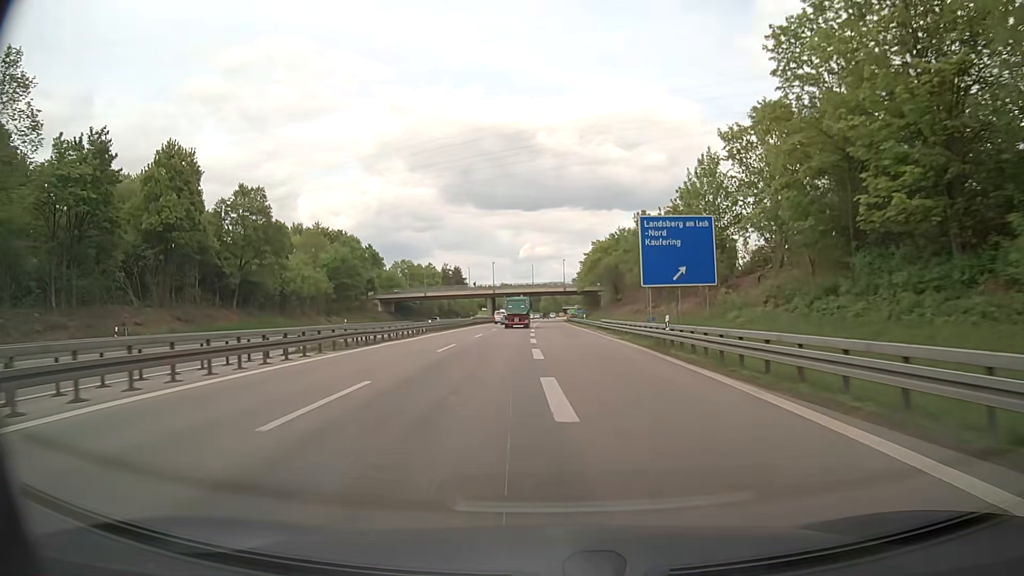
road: motorway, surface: asphalt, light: Day
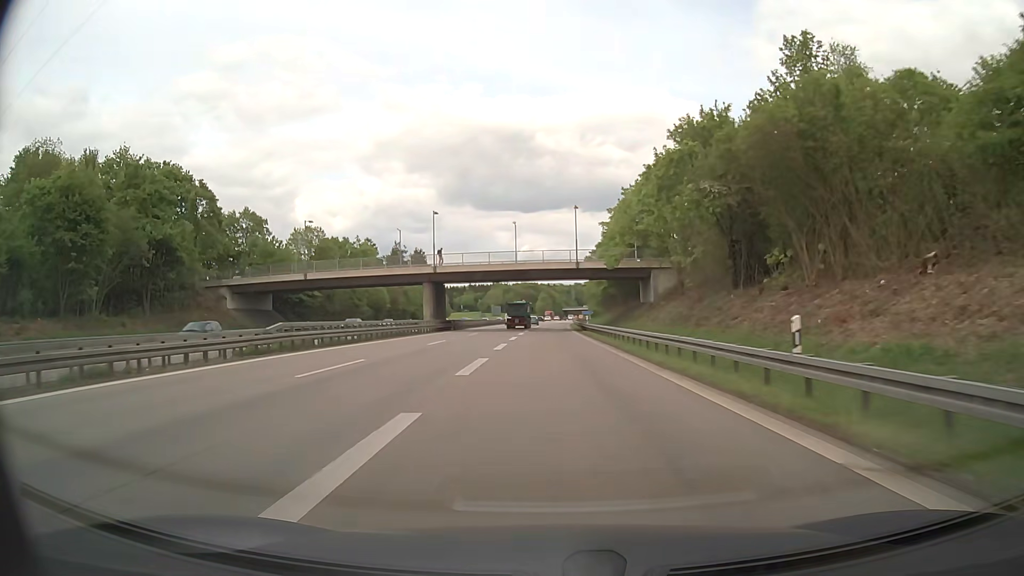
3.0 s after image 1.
(+0.3, +65.3) m; 0°
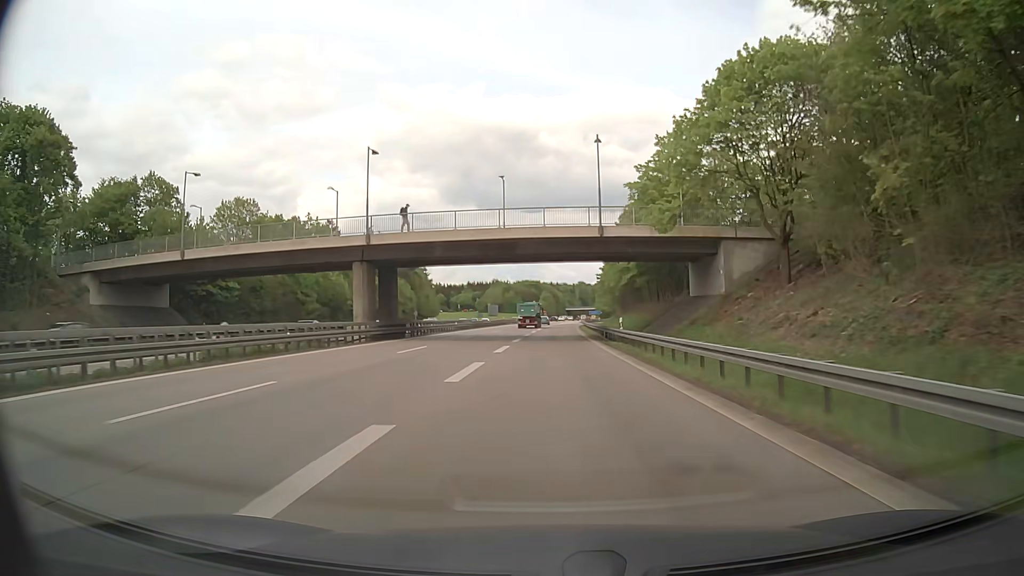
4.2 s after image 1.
(0.0, +25.2) m; 0°
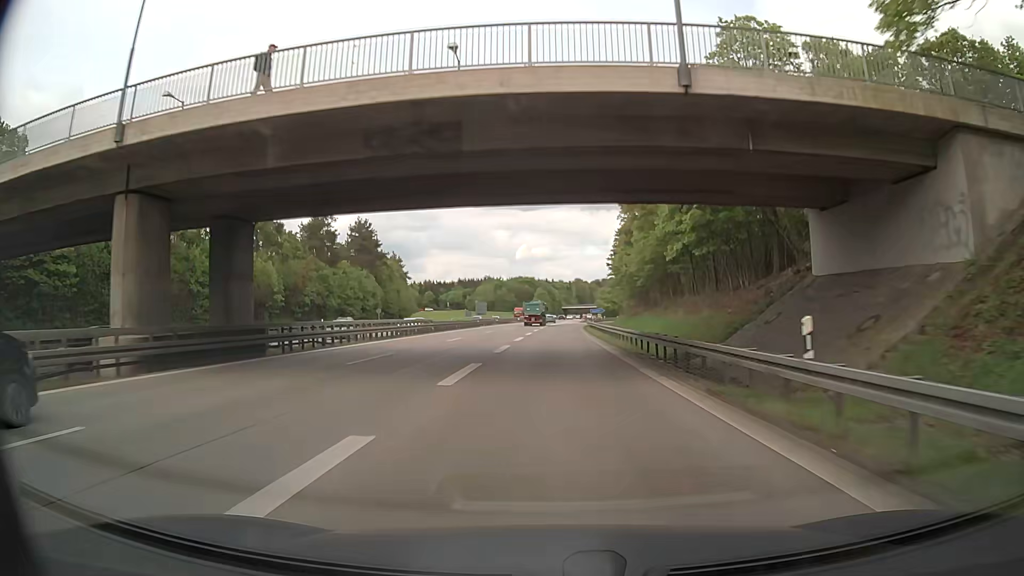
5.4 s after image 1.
(+0.1, +24.7) m; 0°
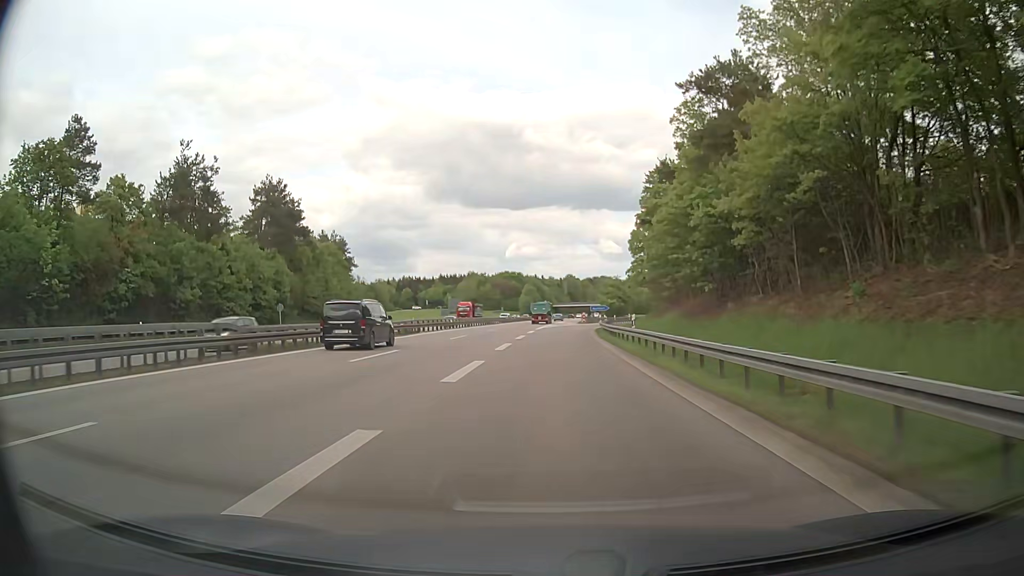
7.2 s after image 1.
(+0.3, +35.8) m; +1°
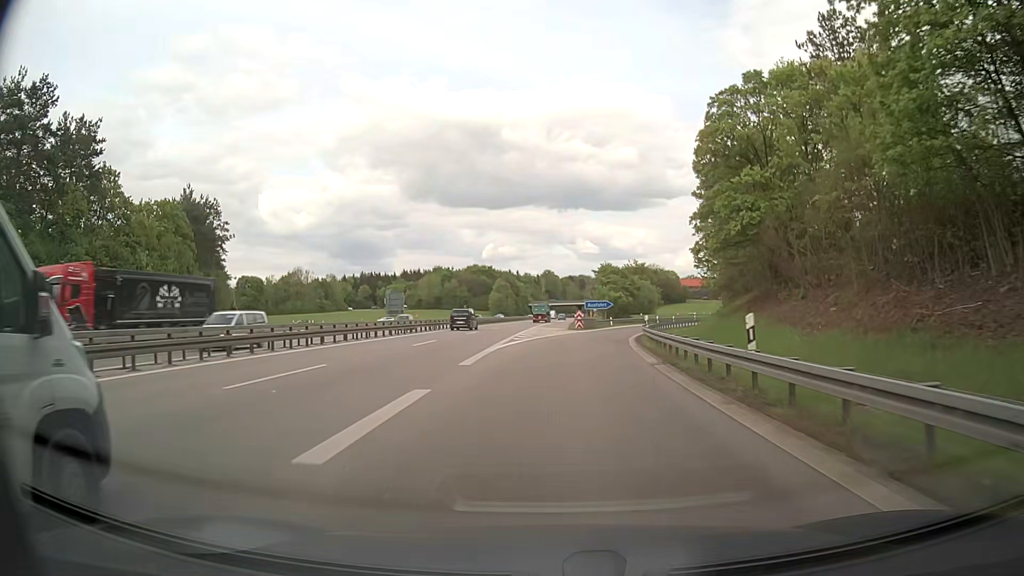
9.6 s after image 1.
(+0.2, +43.3) m; +1°
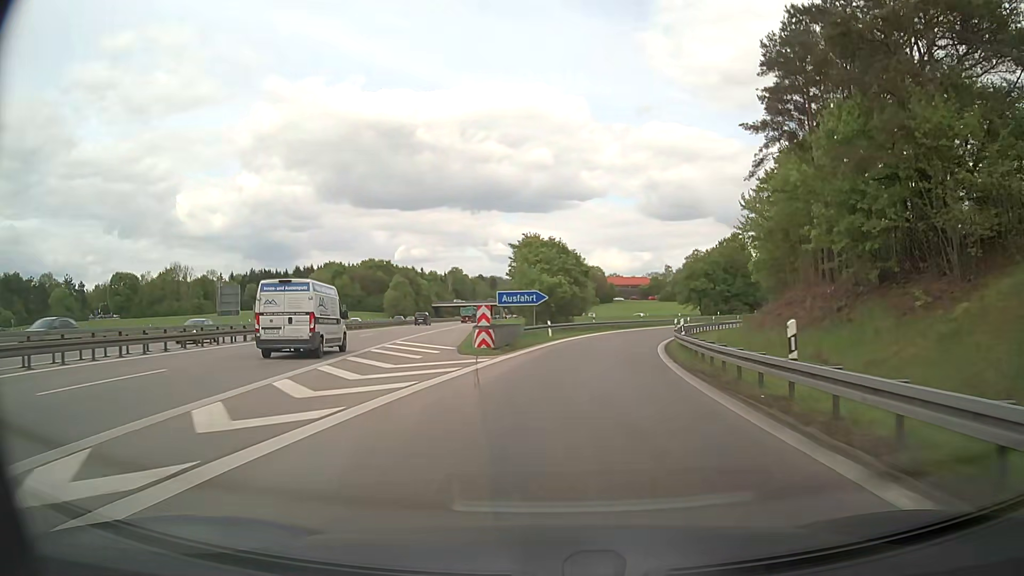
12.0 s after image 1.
(+1.8, +37.2) m; +7°
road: motorway_link
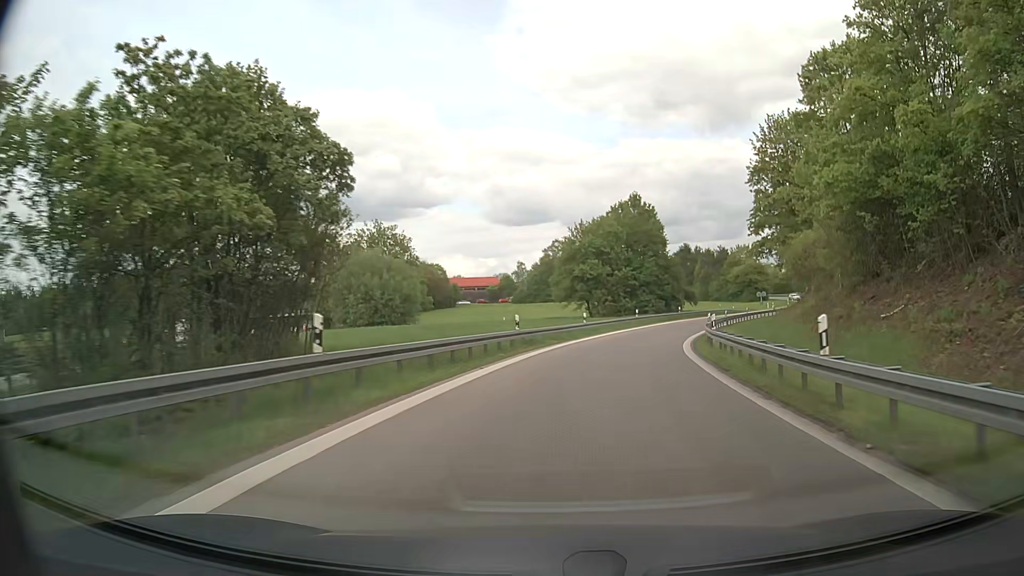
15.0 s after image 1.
(+4.7, +41.7) m; +13°
(0, +10) (+1, +20) (+3, +30) (+6, +39) (+9, +49) (+12, +58) (+16, +67) (+21, +76) (+26, +85) (+32, +93) m
